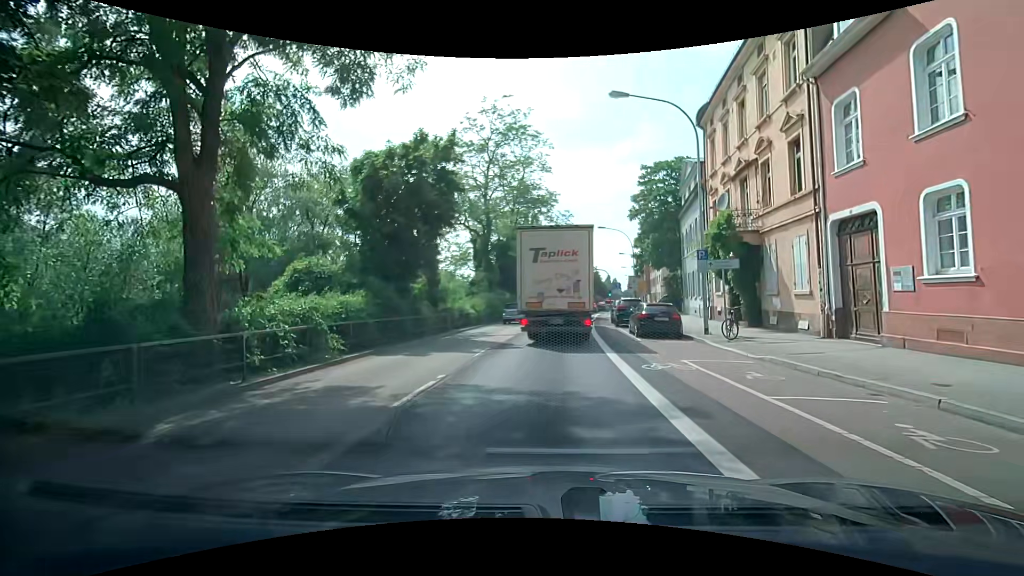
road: primary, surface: asphalt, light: Day
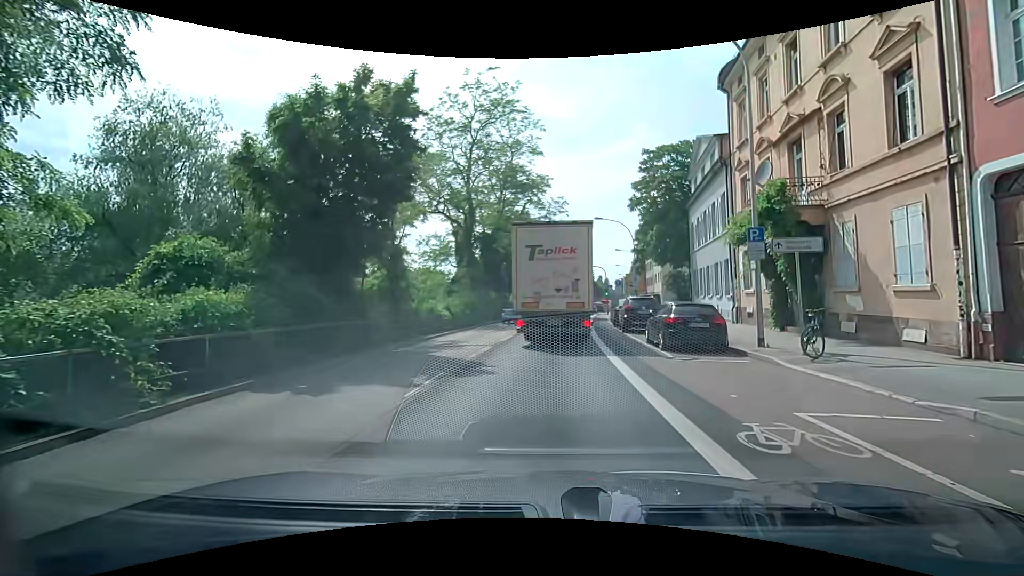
(0.0, +5.7) m; -1°
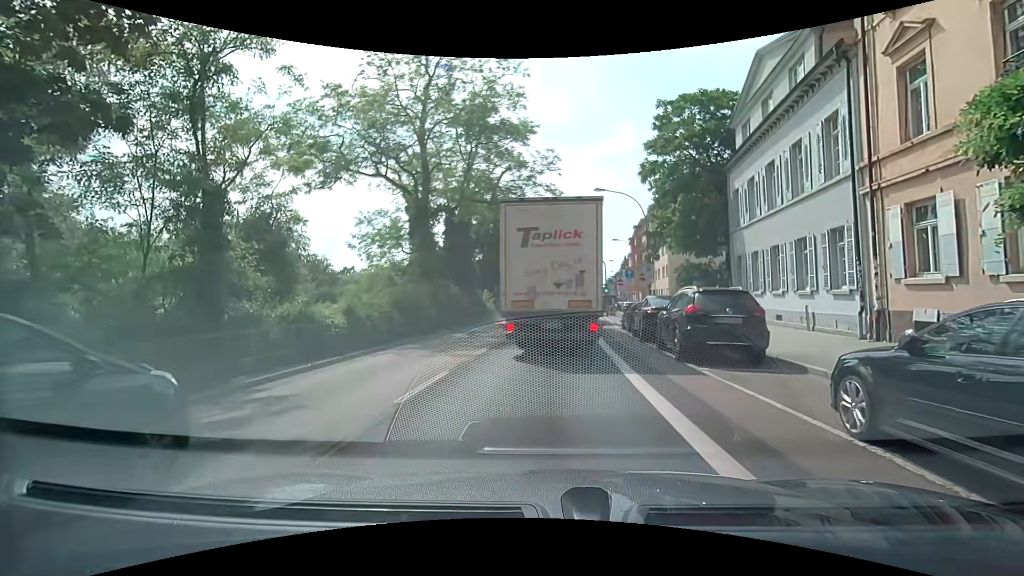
(+0.5, +11.7) m; +3°
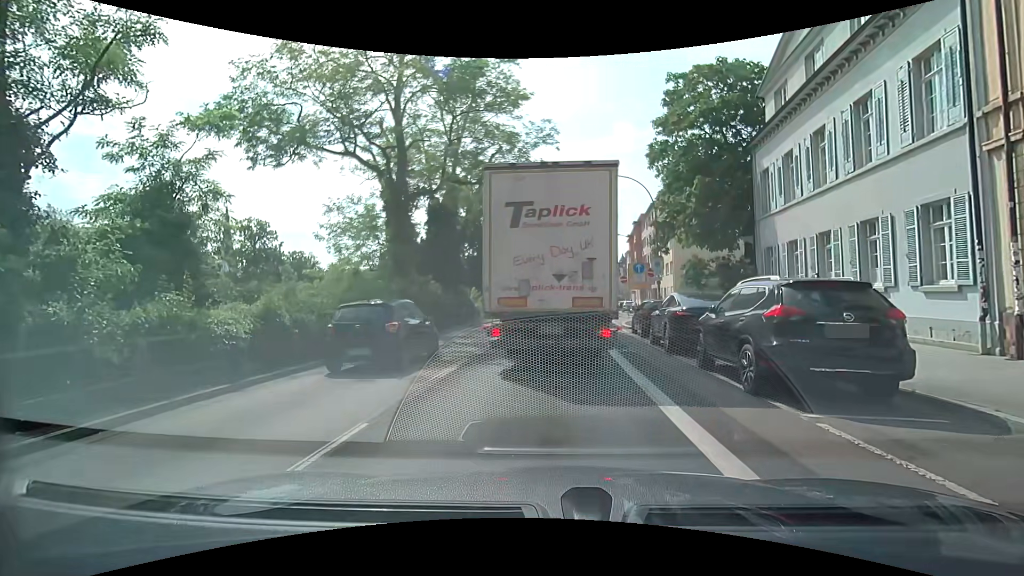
(0.0, +4.1) m; +1°
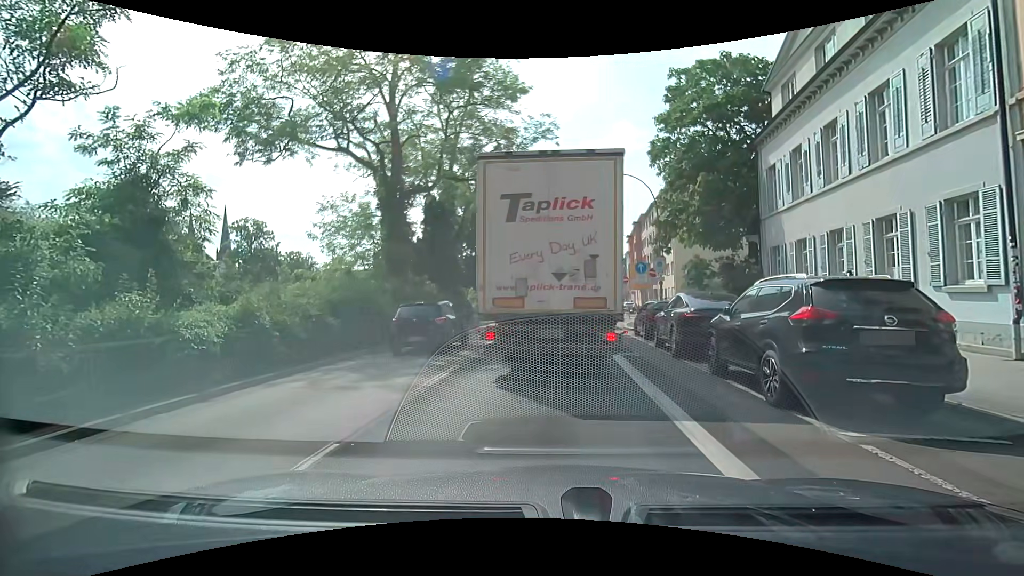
(0.0, +0.7) m; 0°
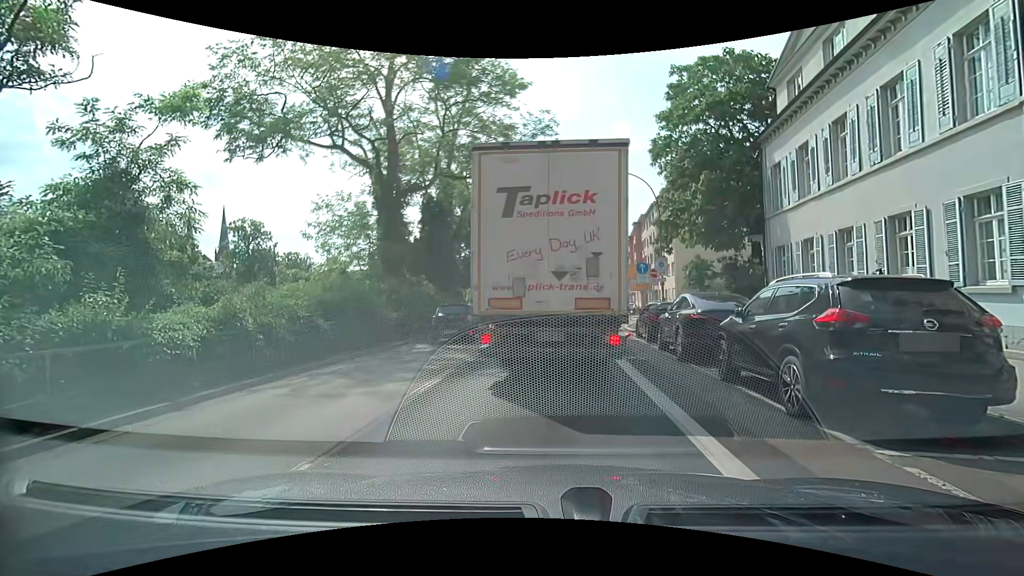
(0.0, +0.6) m; 0°
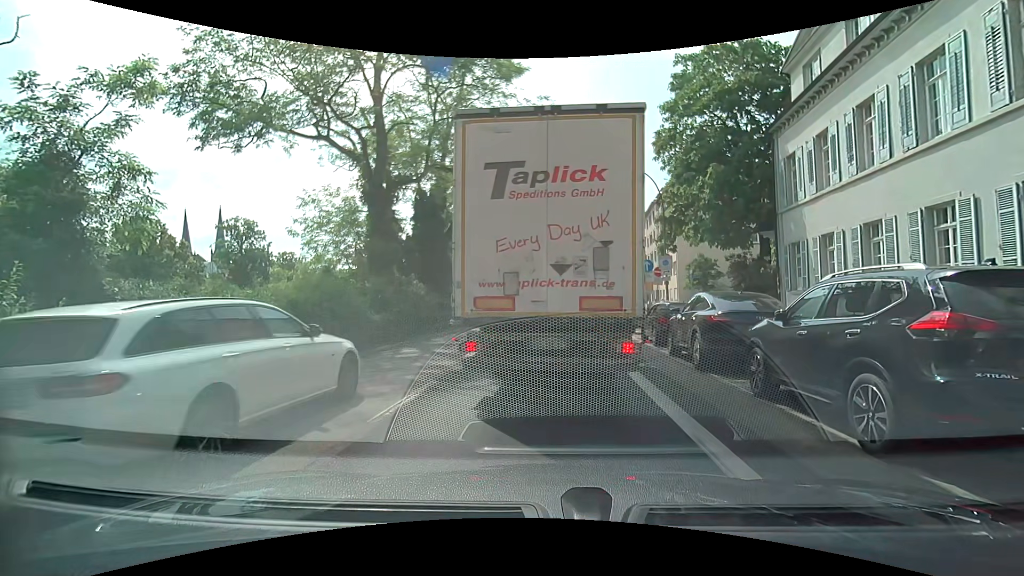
(0.0, +1.4) m; 0°
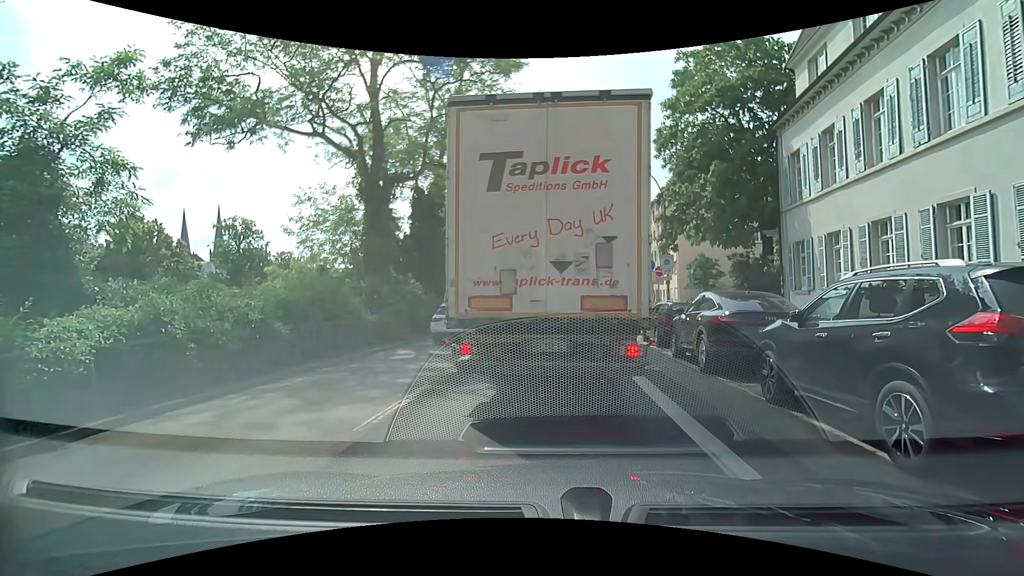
(0.0, +0.4) m; 0°
